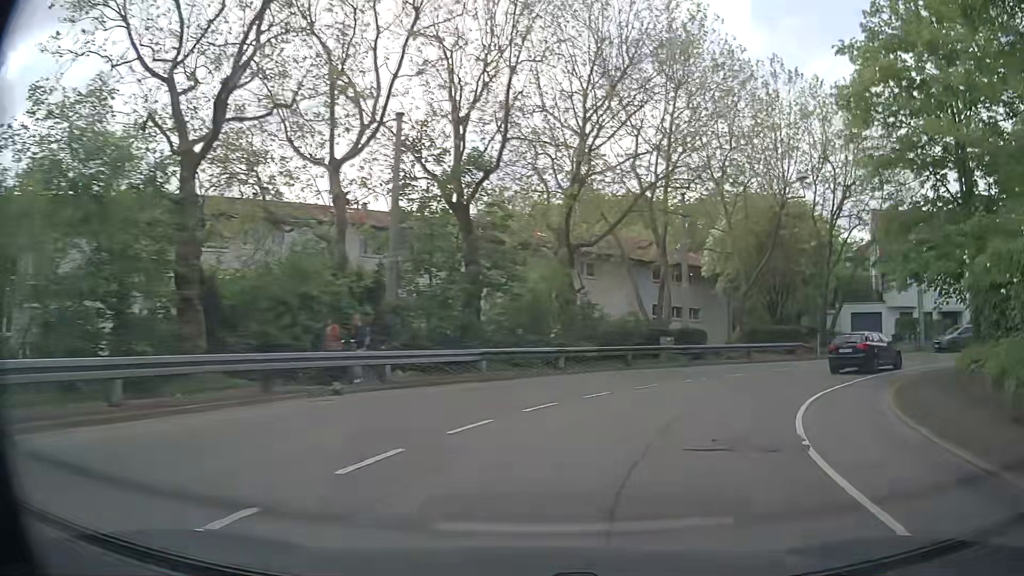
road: secondary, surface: asphalt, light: Day
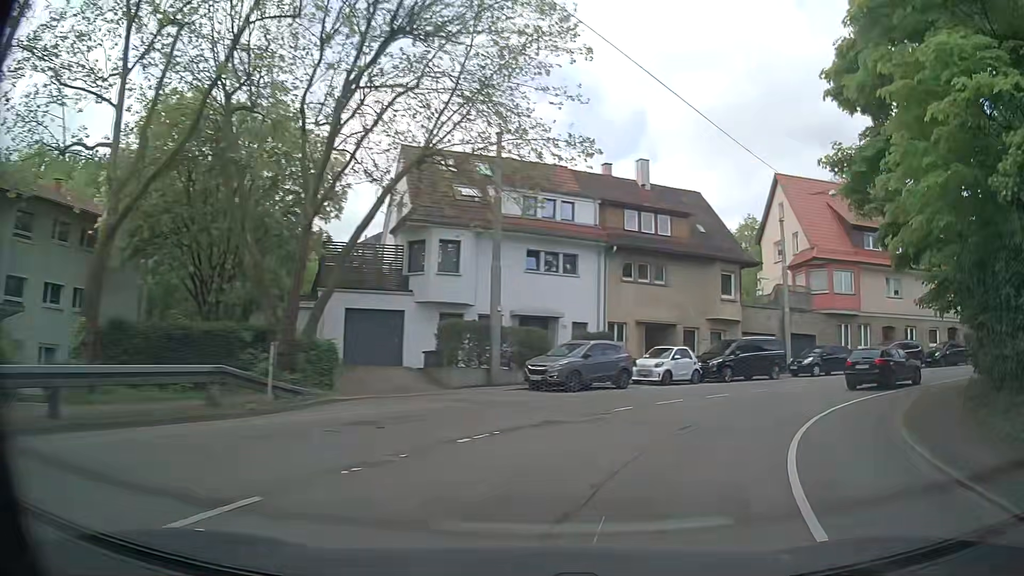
(+8.8, +20.9) m; +47°
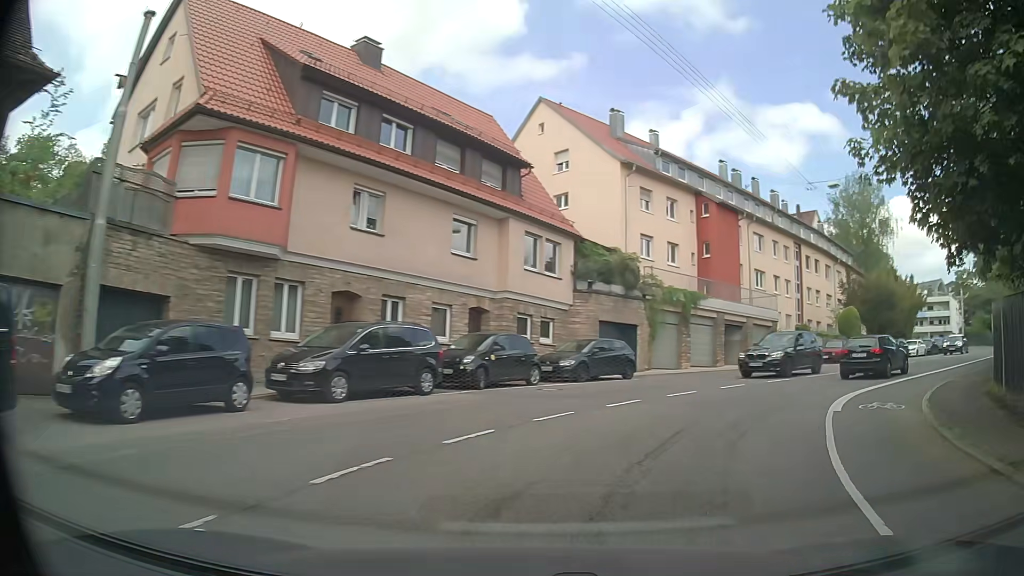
(+9.7, +21.8) m; +52°
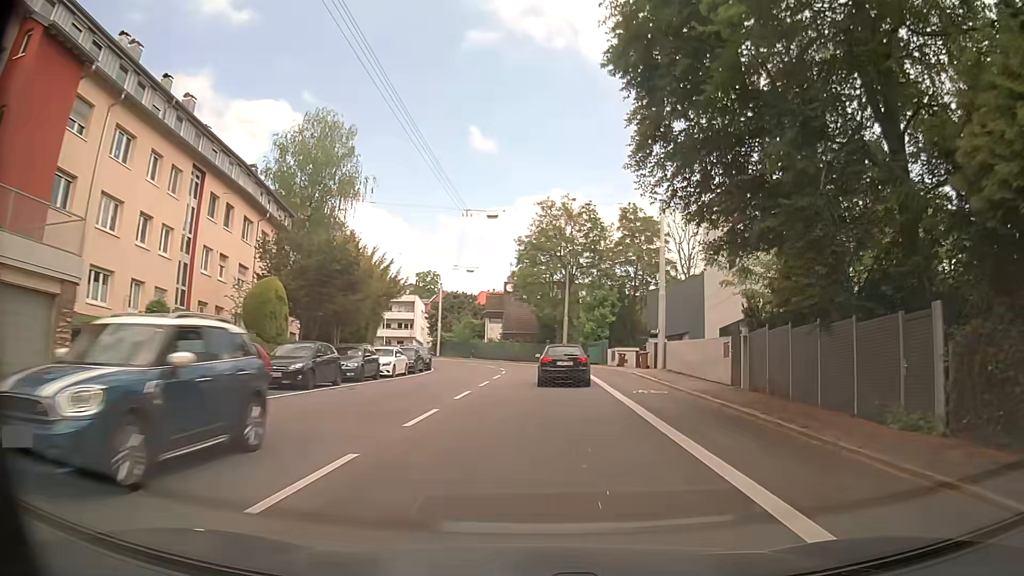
(+10.6, +22.4) m; +47°
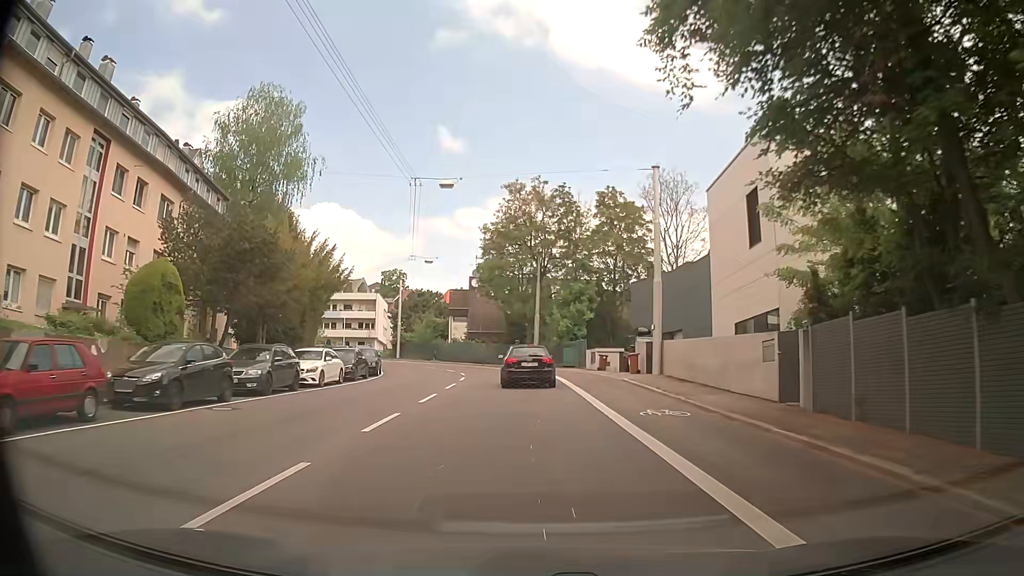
(+0.3, +6.6) m; +3°
(0, +10) (0, +20) (0, +30) (-2, +40) (-5, +49) (-9, +58) (-15, +66) (-23, +73) (-32, +78) (-41, +80) m
